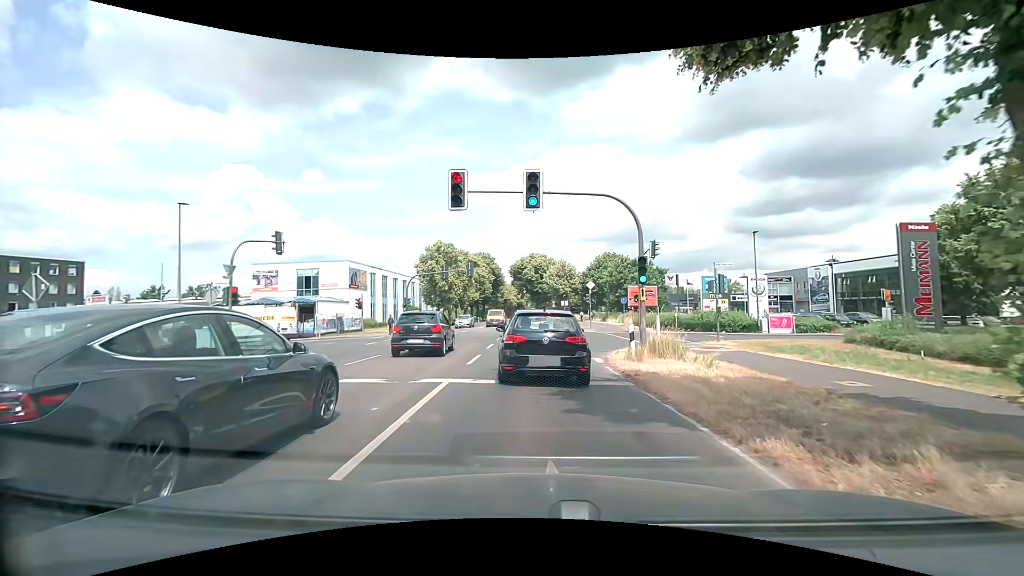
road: secondary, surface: asphalt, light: Day
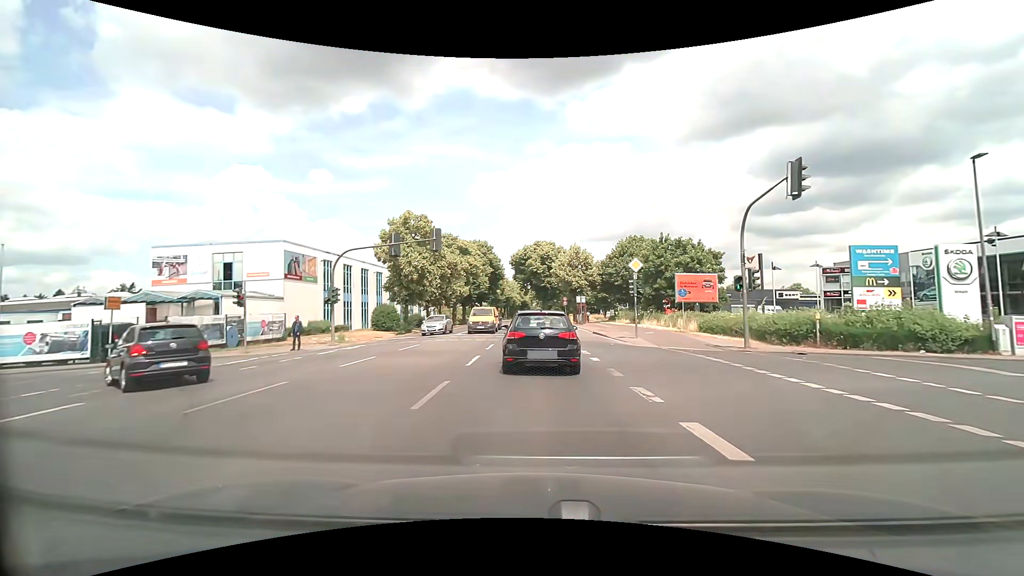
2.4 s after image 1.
(-0.2, +19.1) m; 0°
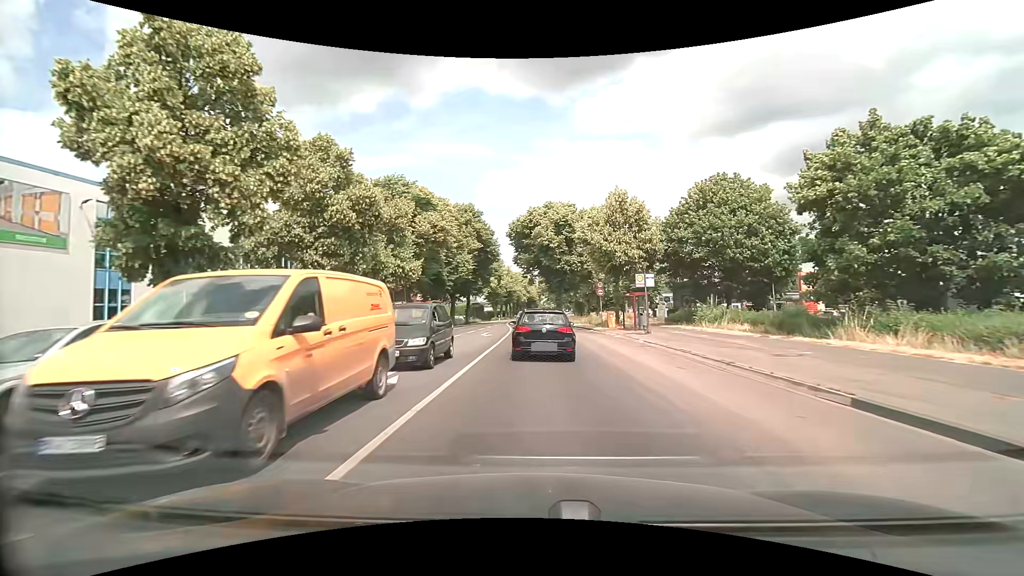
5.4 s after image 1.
(-0.4, +31.1) m; -1°
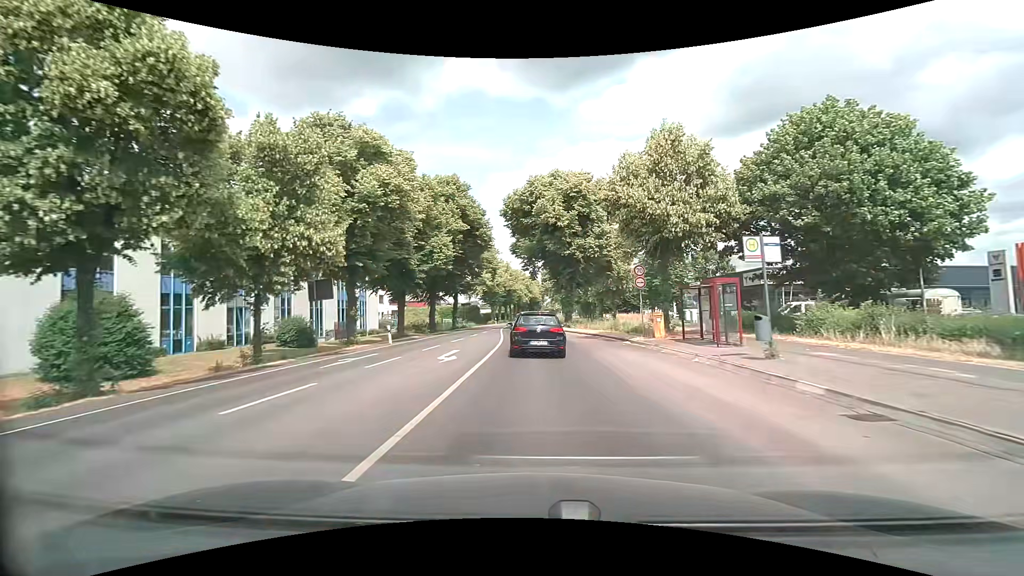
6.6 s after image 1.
(-0.1, +14.3) m; 0°
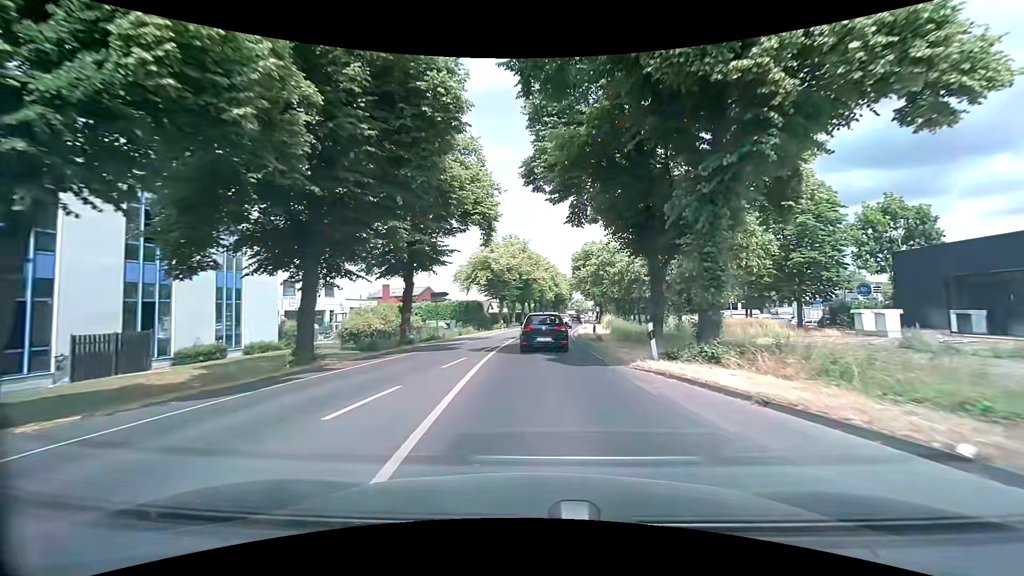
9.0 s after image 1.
(-0.9, +31.4) m; -2°
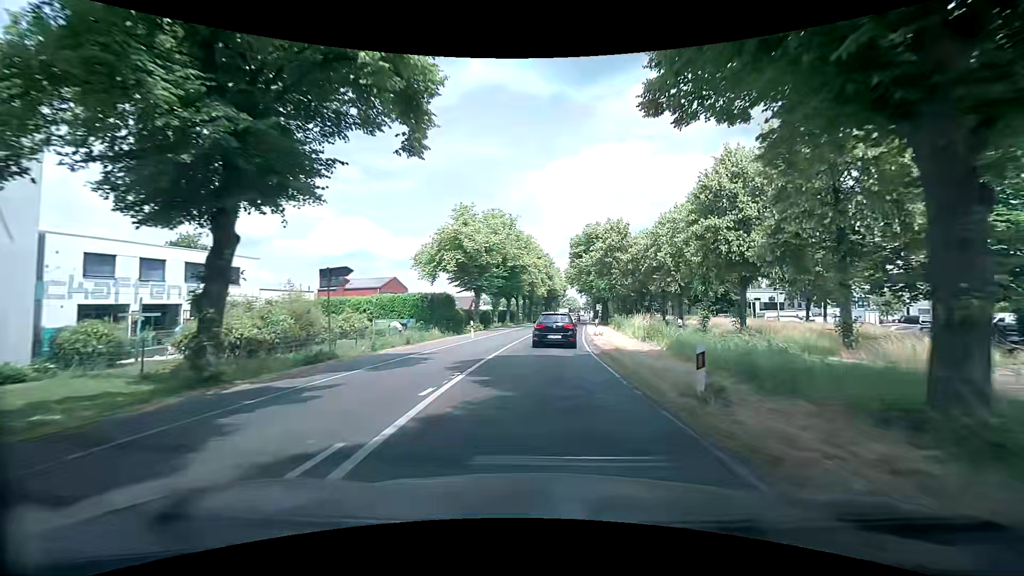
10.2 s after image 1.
(0.0, +16.6) m; +1°
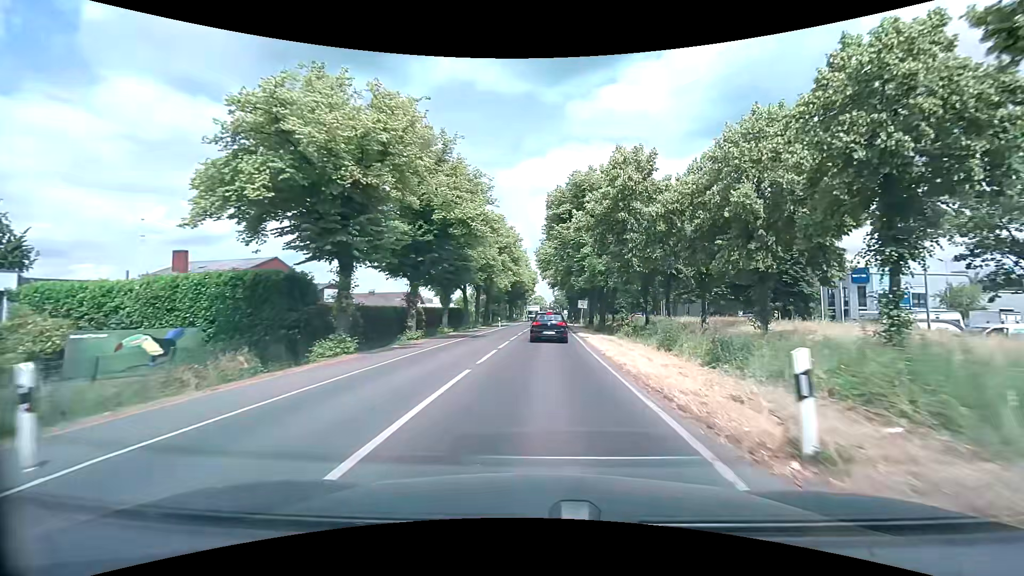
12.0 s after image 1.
(+0.7, +25.8) m; +3°
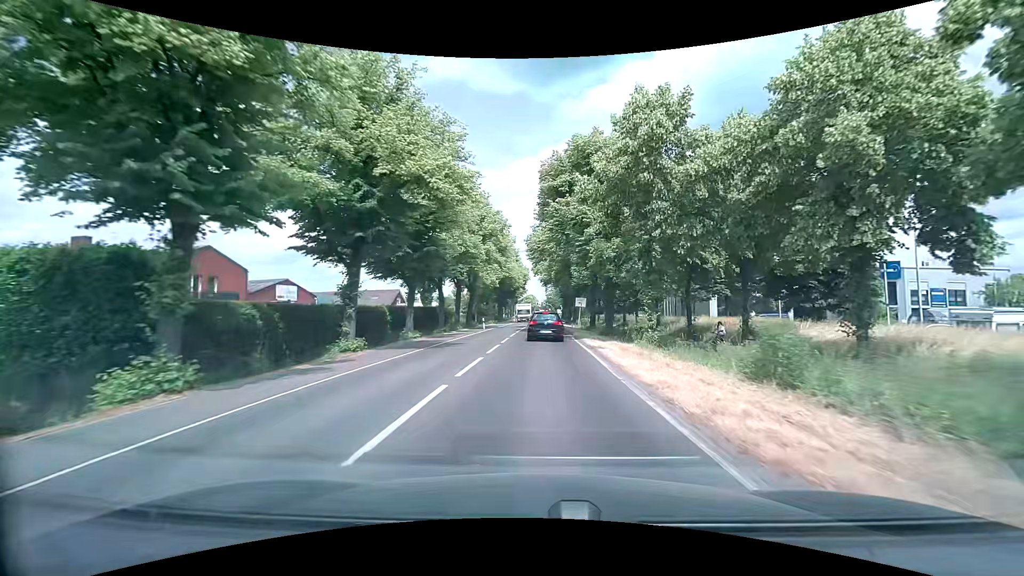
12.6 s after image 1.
(+0.1, +8.8) m; +1°
(0, +10) (0, +20) (0, +30) (+1, +40) (+1, +50) (+1, +60) (+1, +70) (+2, +80) (+2, +90) (+2, +100) m
